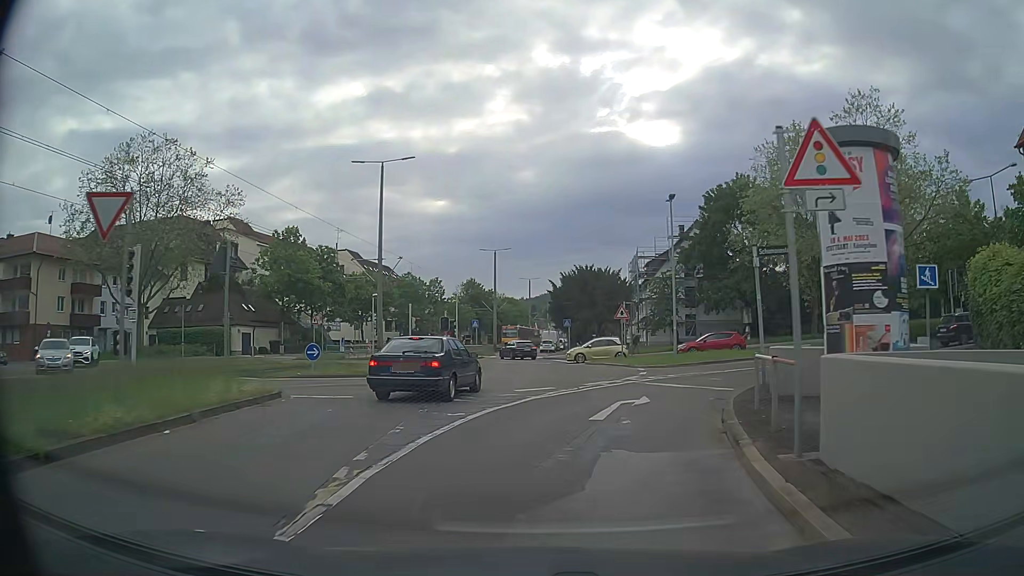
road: secondary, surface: asphalt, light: Day
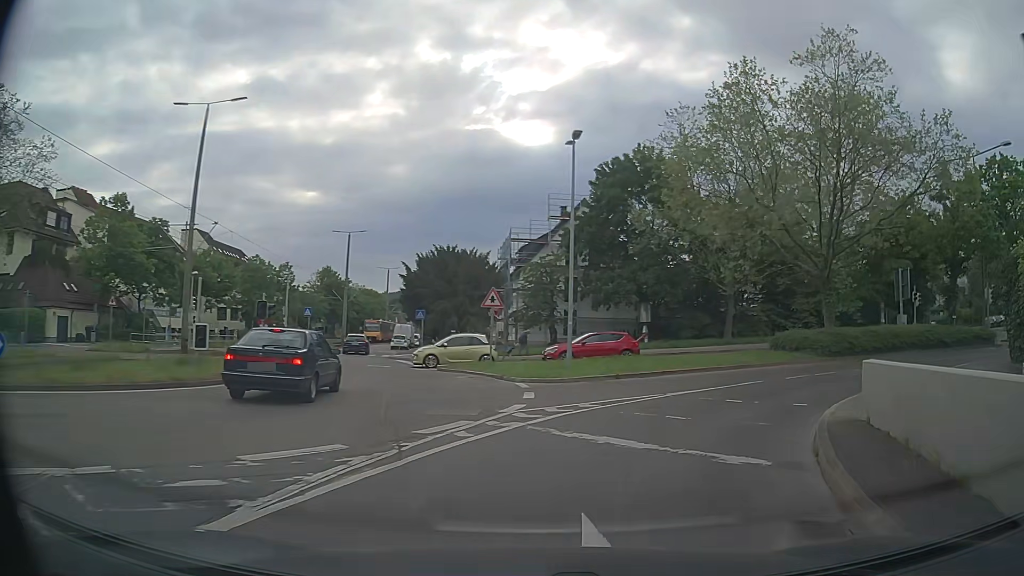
(+0.9, +10.7) m; +13°
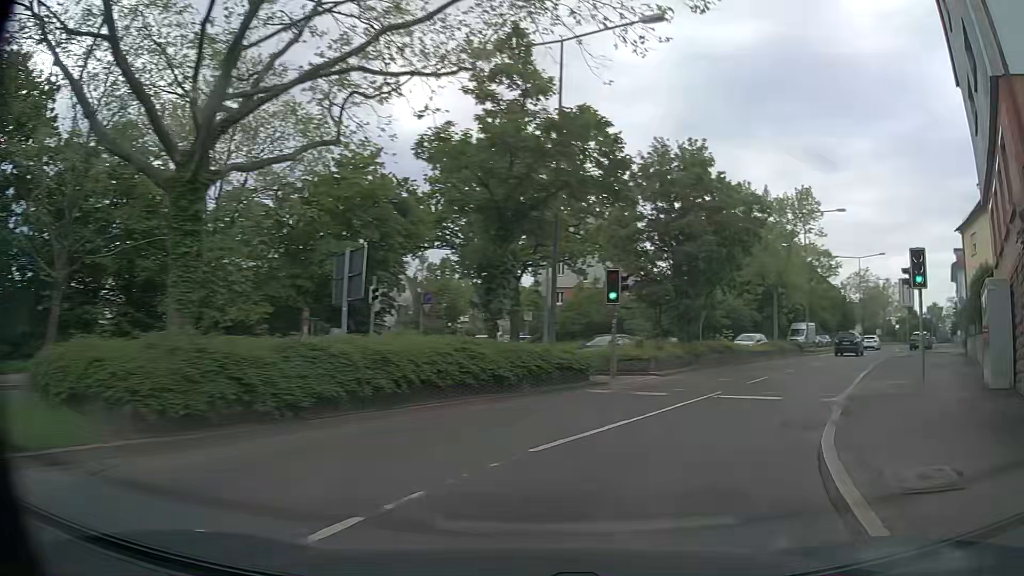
(+8.2, +18.5) m; +51°
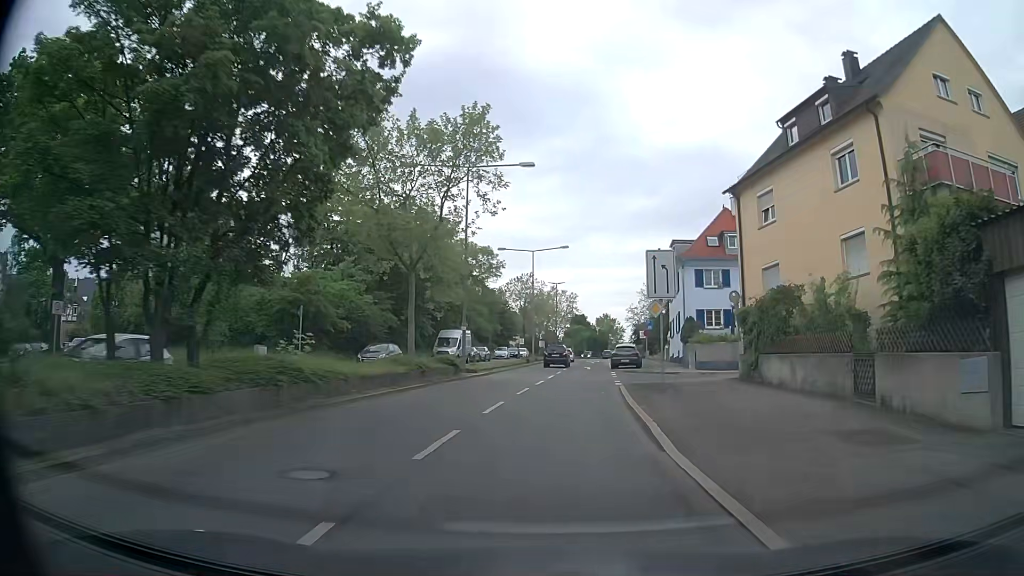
(+5.6, +16.2) m; +29°
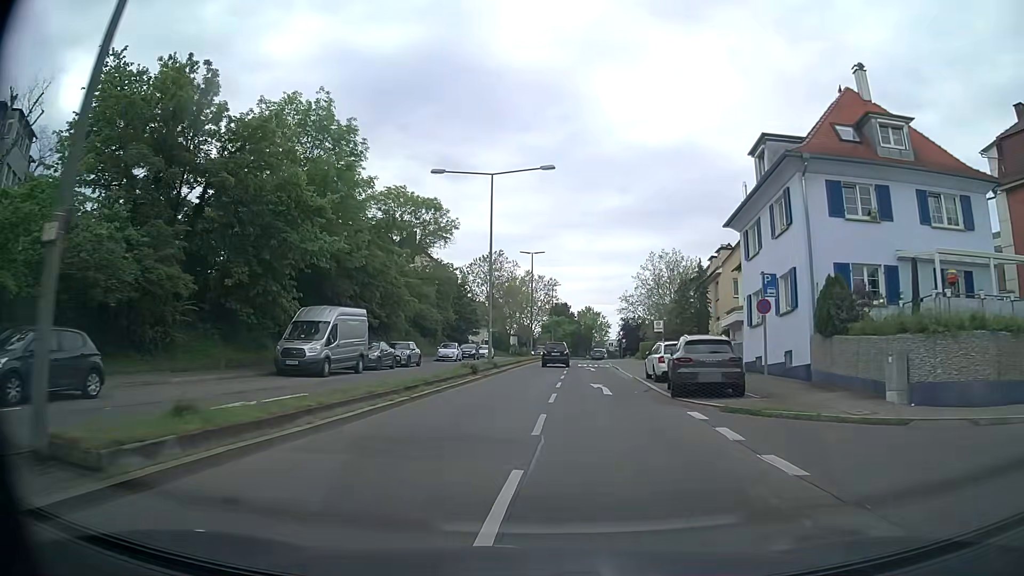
(+1.1, +27.7) m; +2°
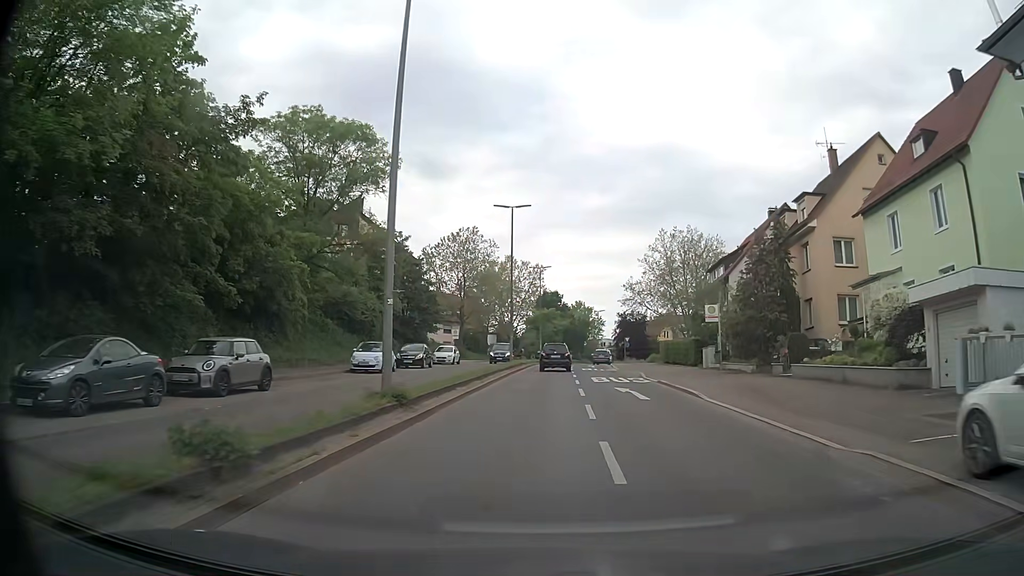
(+0.2, +21.9) m; +1°
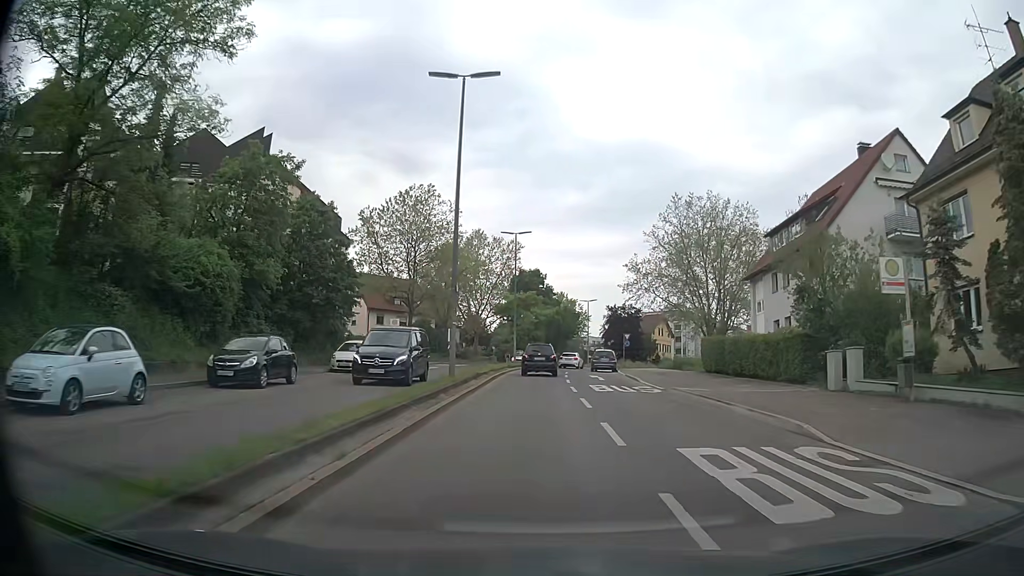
(+0.4, +21.4) m; +2°
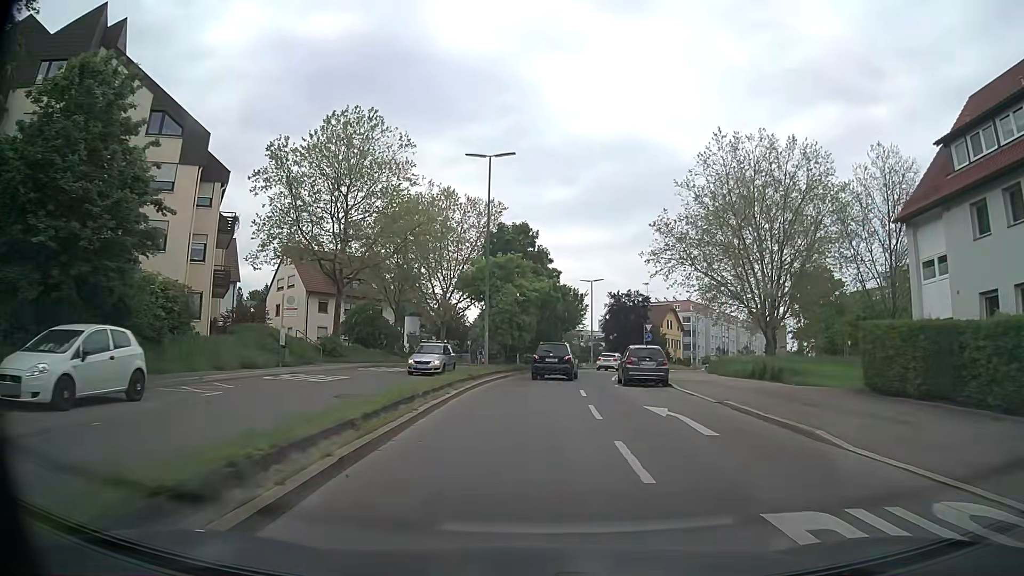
(+0.2, +20.7) m; +2°
